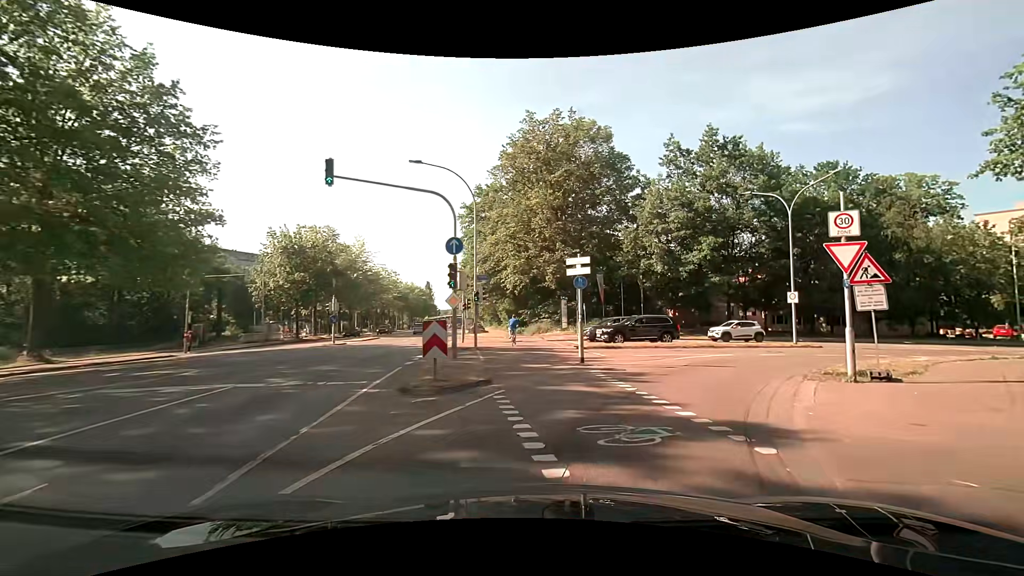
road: secondary_link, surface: asphalt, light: Day
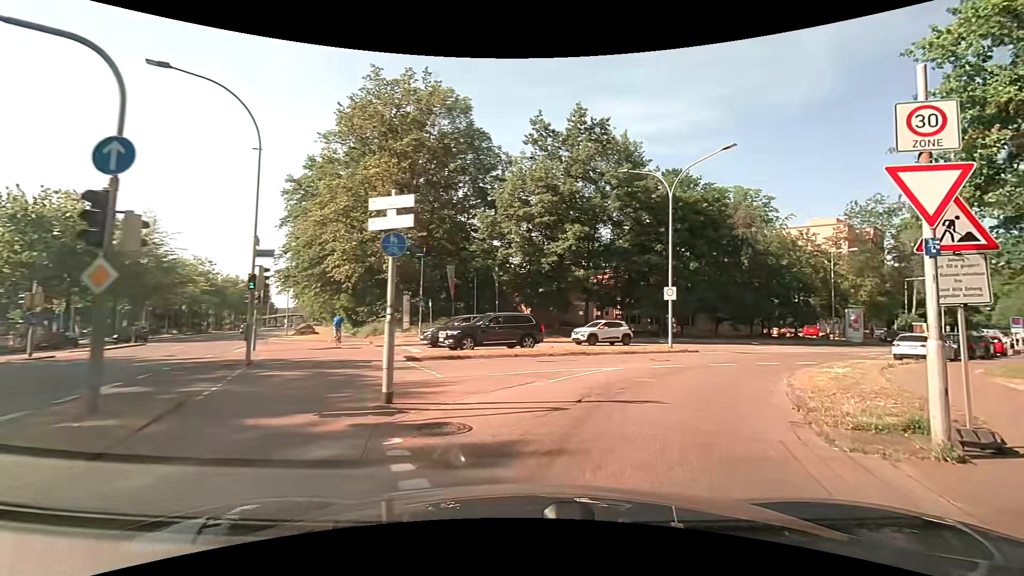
(+1.1, +7.7) m; +18°
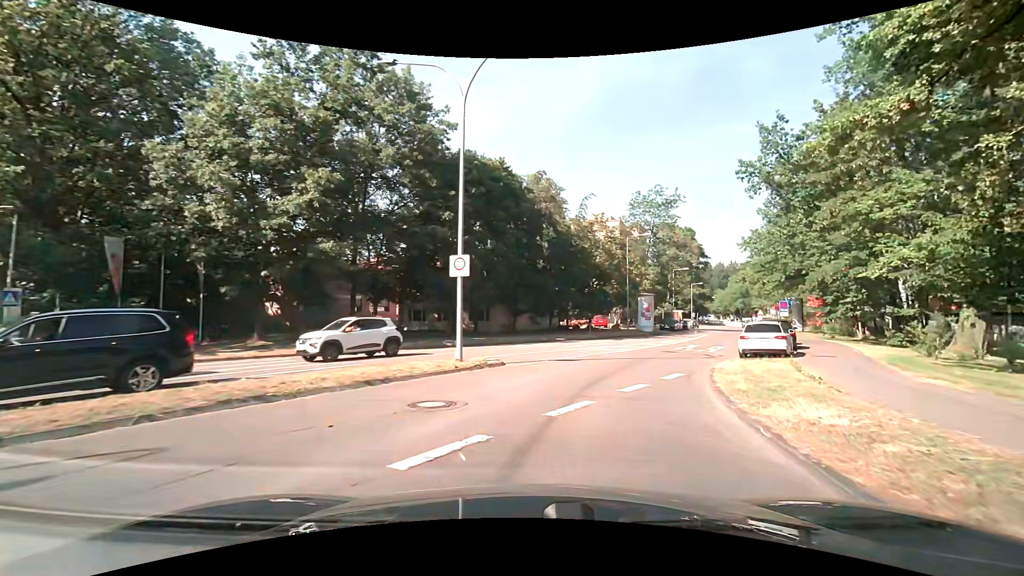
(+2.4, +11.5) m; +23°
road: residential
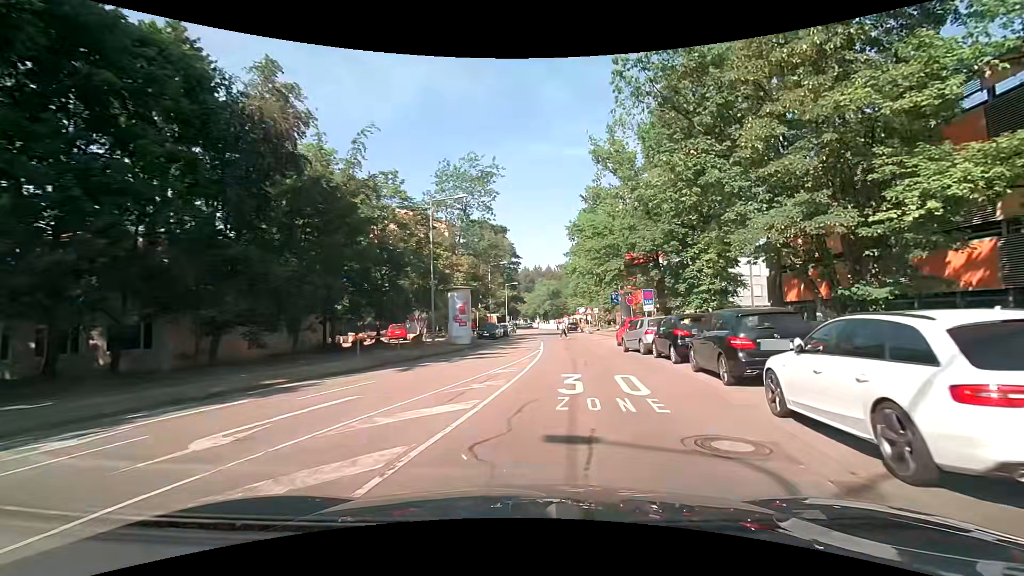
(+2.9, +17.2) m; +21°
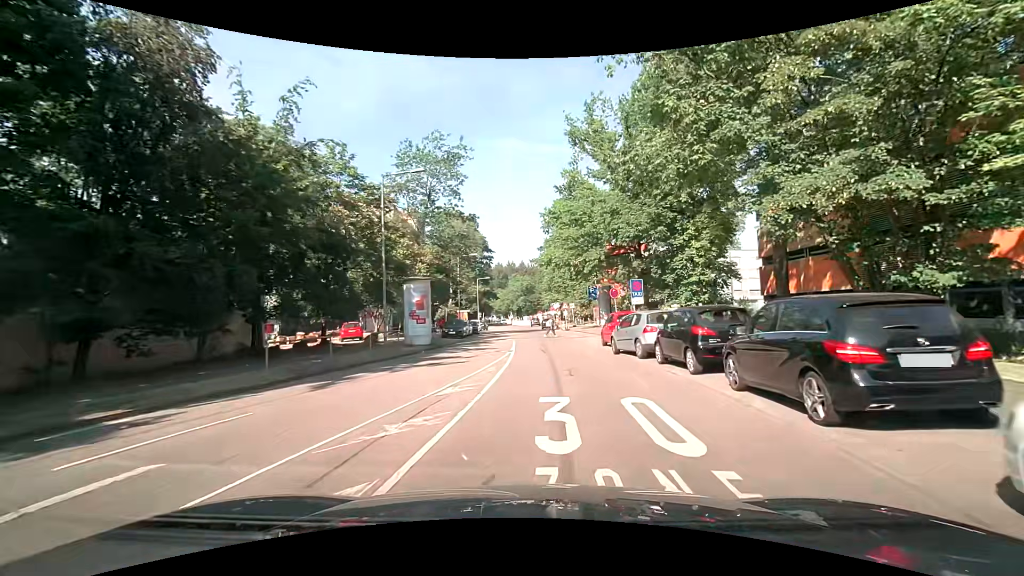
(+0.1, +4.5) m; +2°
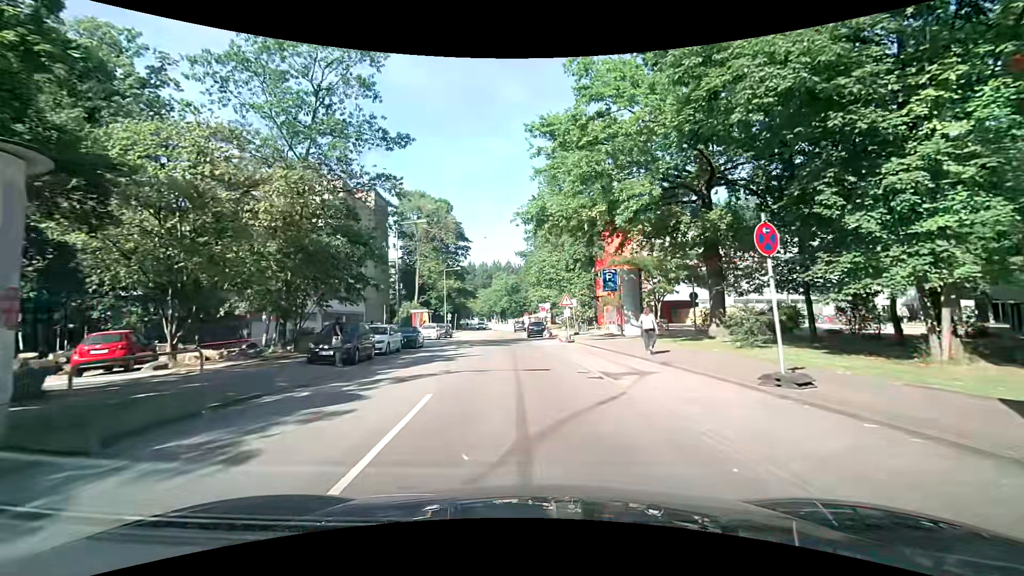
(+0.7, +21.2) m; +1°
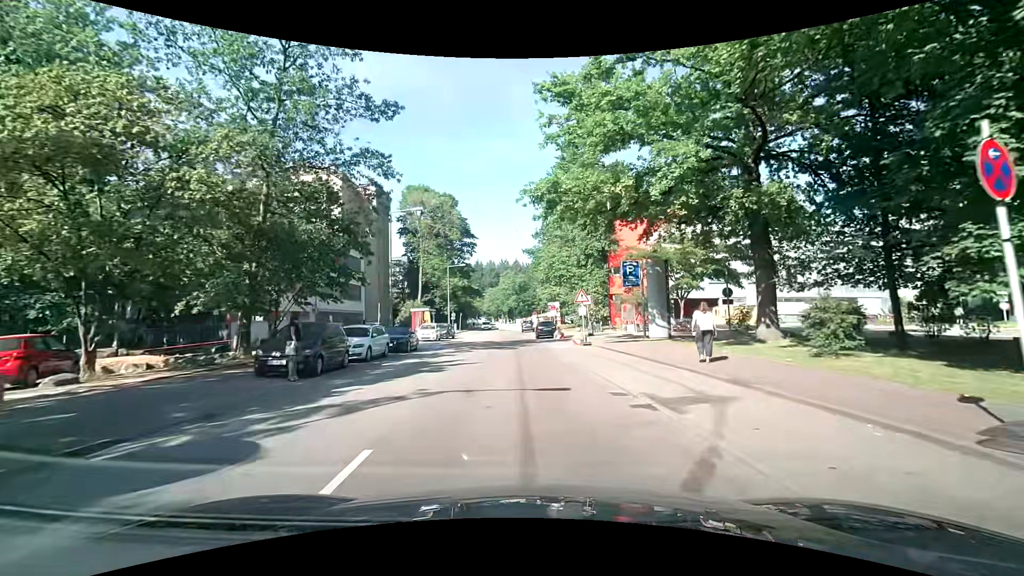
(0.0, +4.1) m; 0°
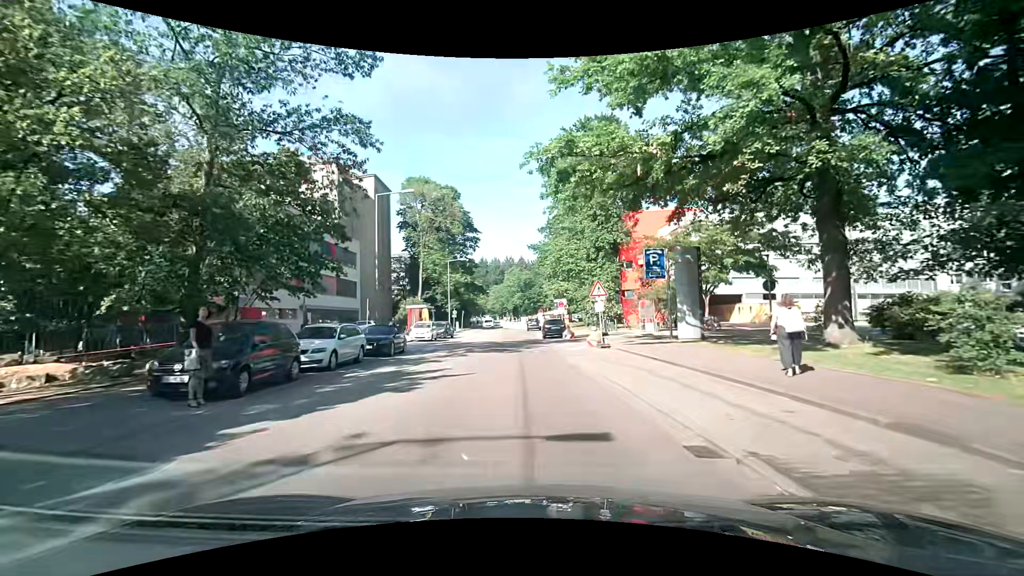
(-0.1, +4.2) m; -2°
(0, +10) (0, +20) (-1, +30) (-1, +40) (-1, +50) (-2, +60) (-3, +70) (-4, +80) (-6, +90) (-6, +100) m
